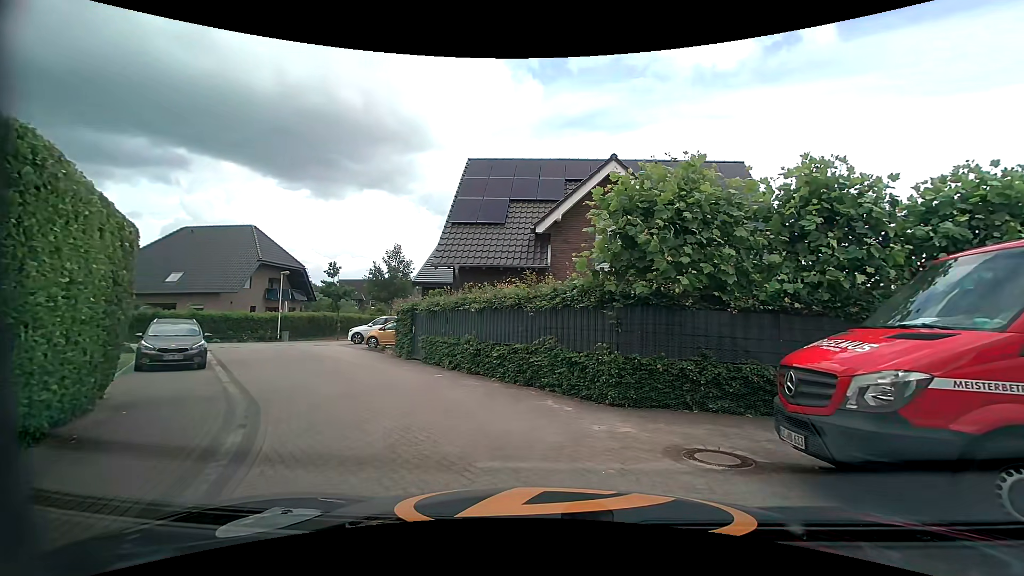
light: Day
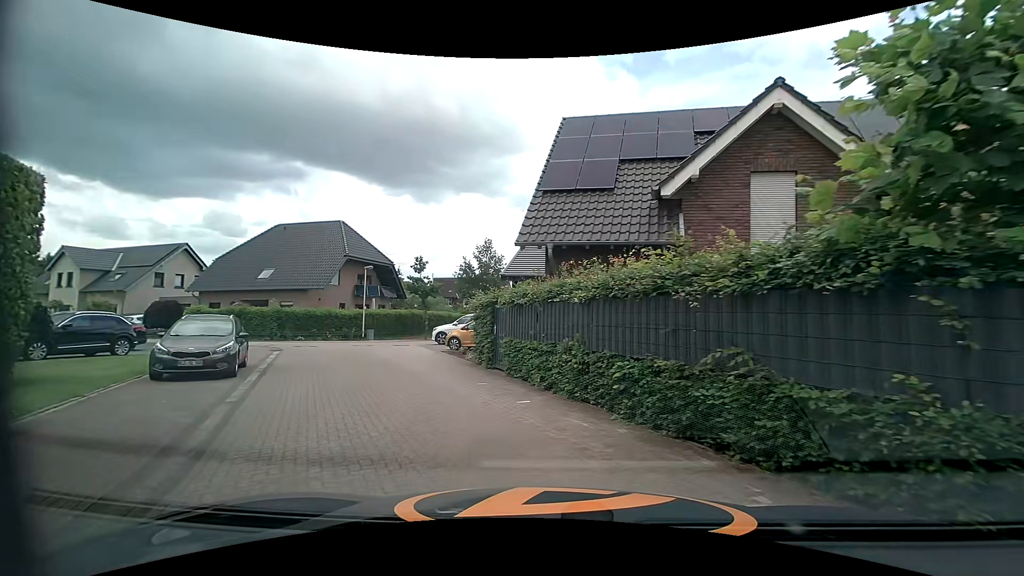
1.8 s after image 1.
(-0.3, +4.7) m; -10°
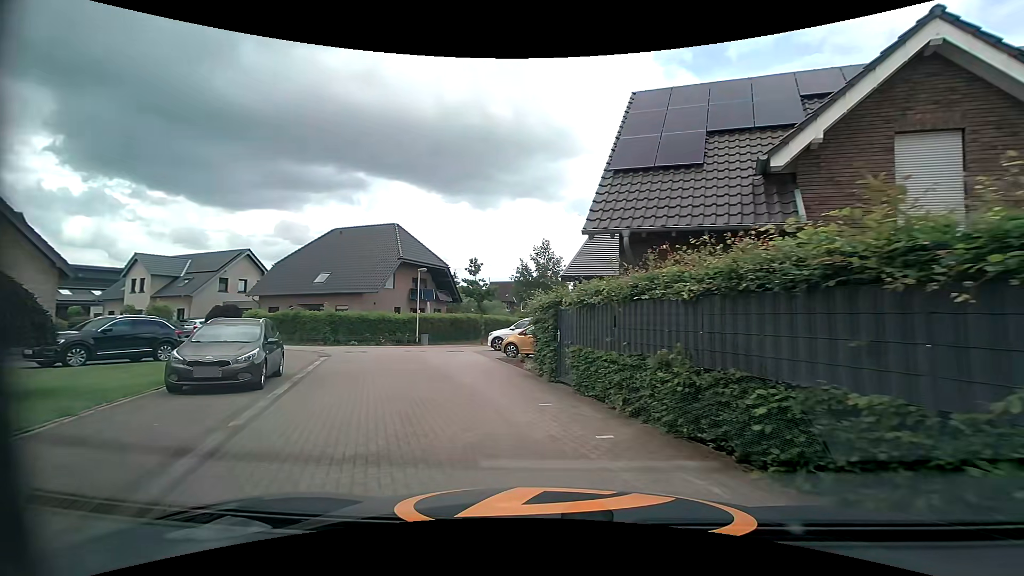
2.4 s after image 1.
(-0.1, +2.2) m; -5°
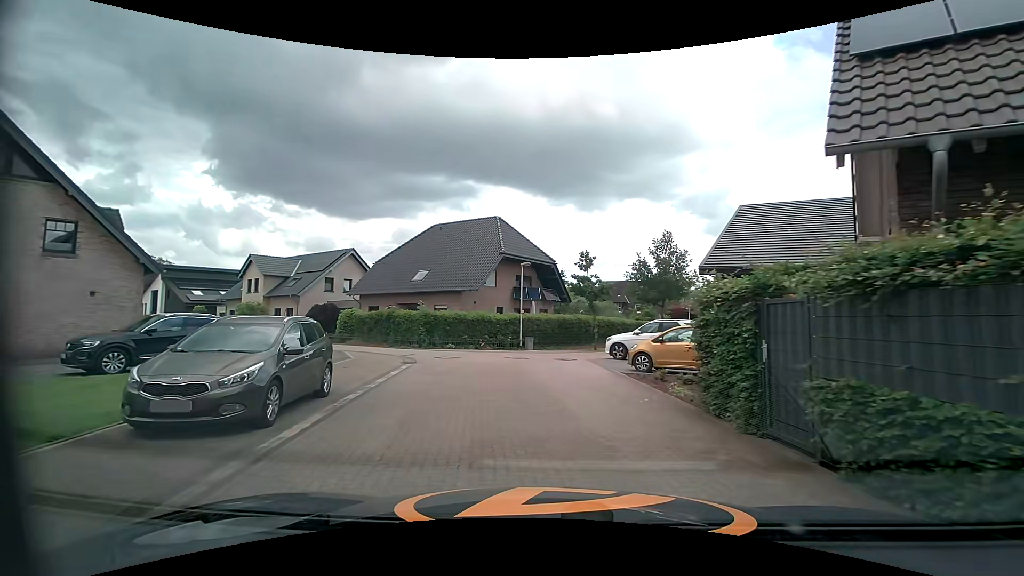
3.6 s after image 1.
(-0.7, +4.7) m; -14°
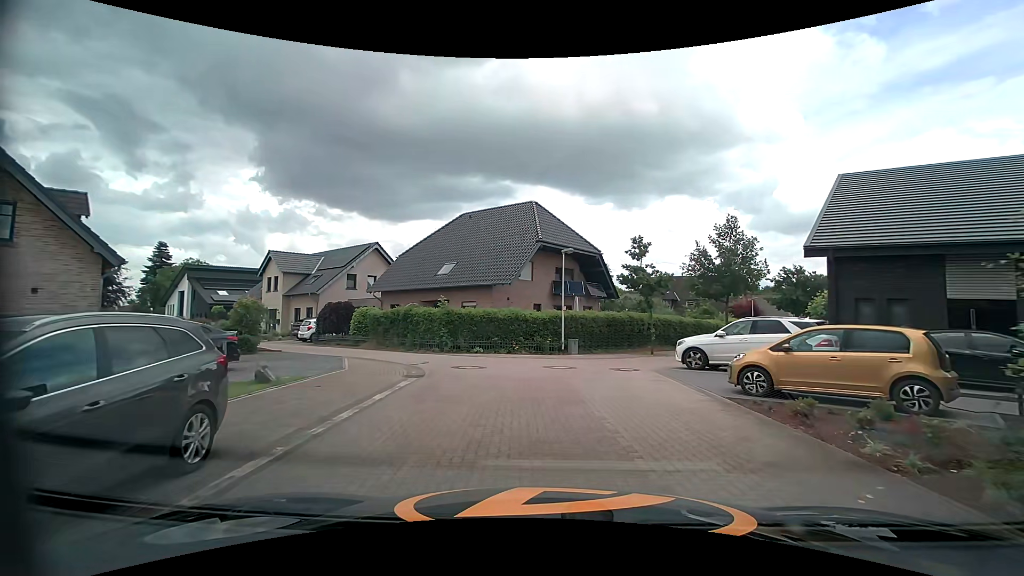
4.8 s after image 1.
(-0.2, +4.8) m; -3°
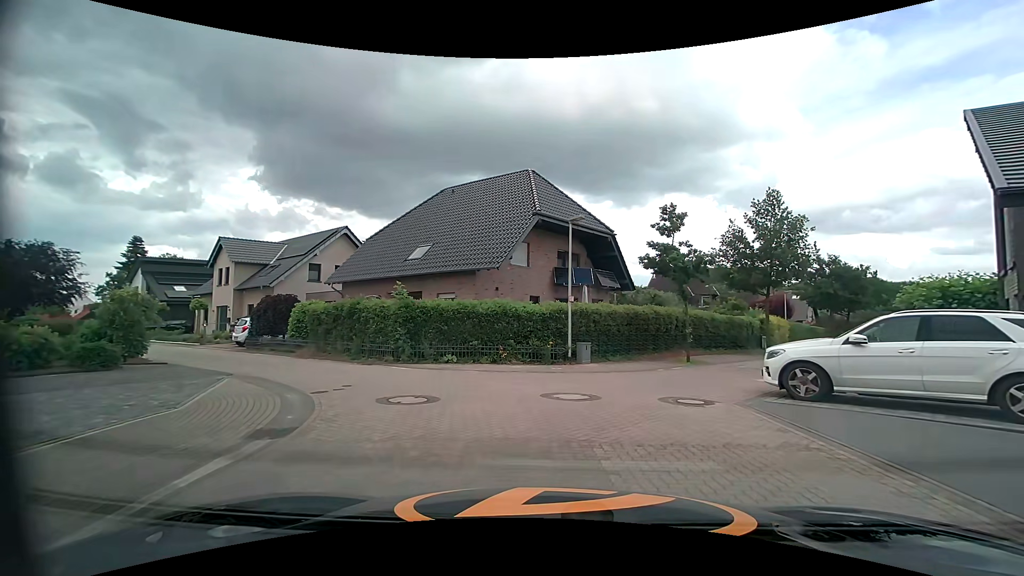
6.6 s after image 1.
(0.0, +6.9) m; -1°
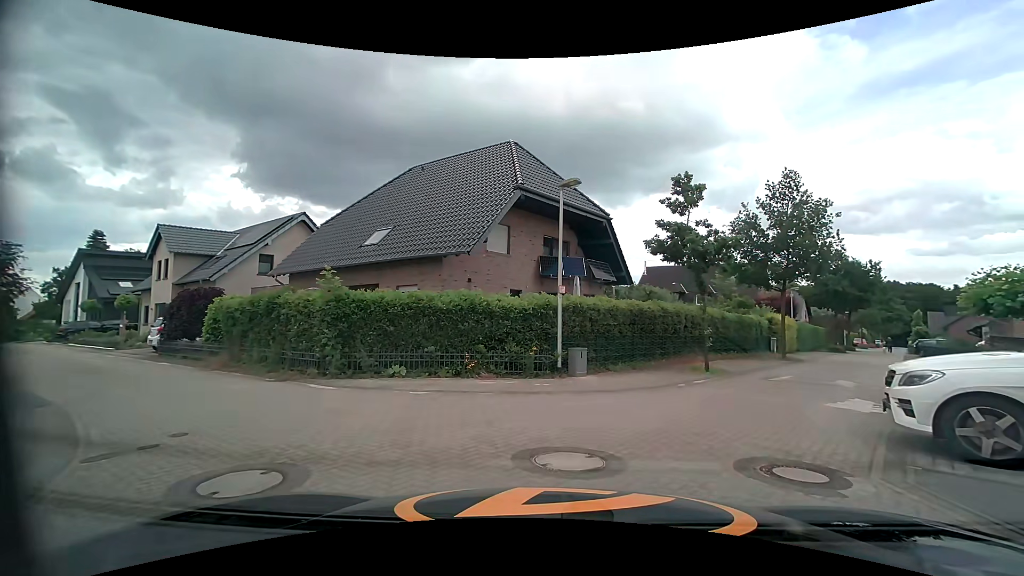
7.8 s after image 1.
(+0.1, +4.3) m; +1°
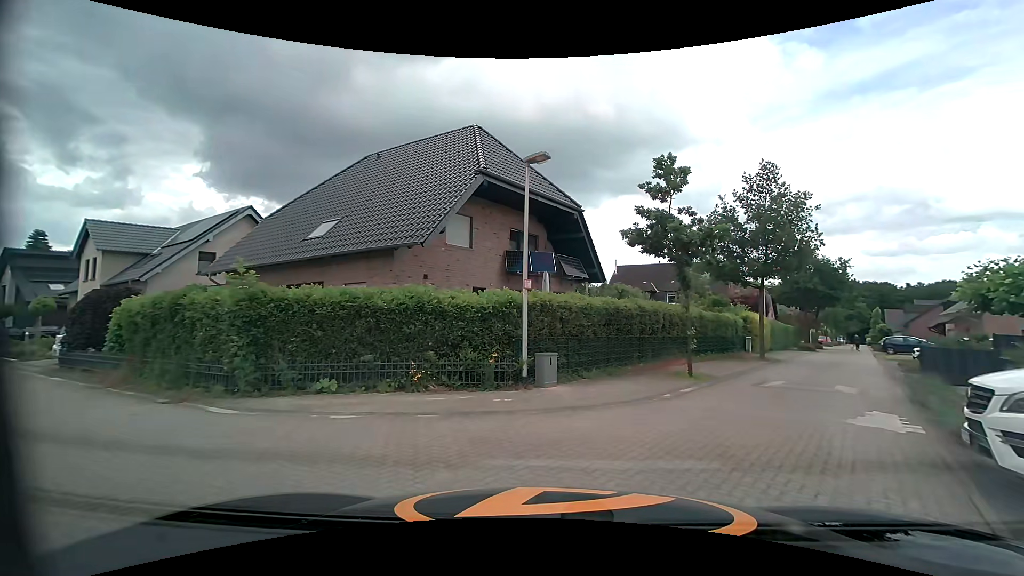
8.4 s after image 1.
(+0.1, +2.1) m; +5°
